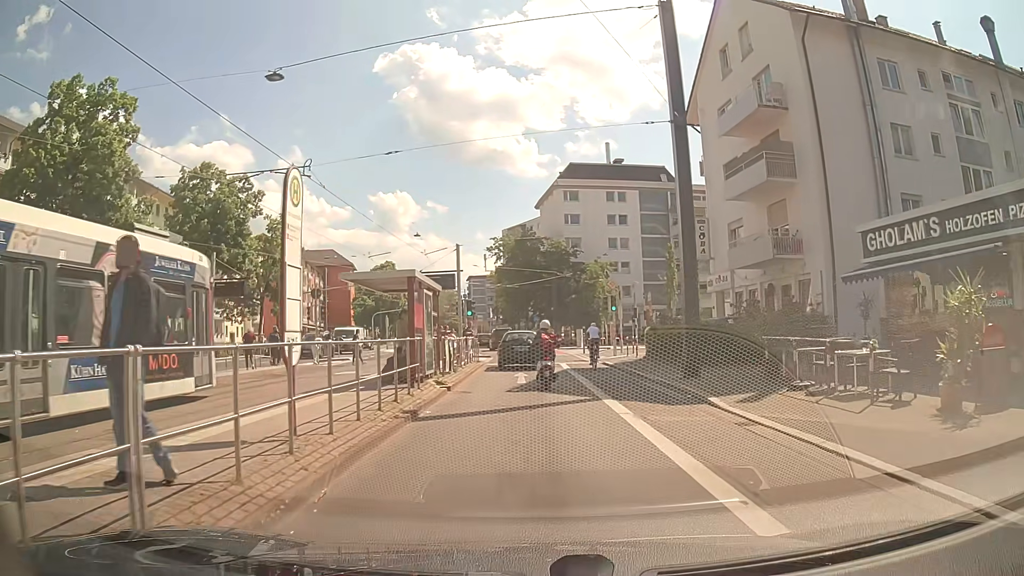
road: primary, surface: asphalt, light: Day
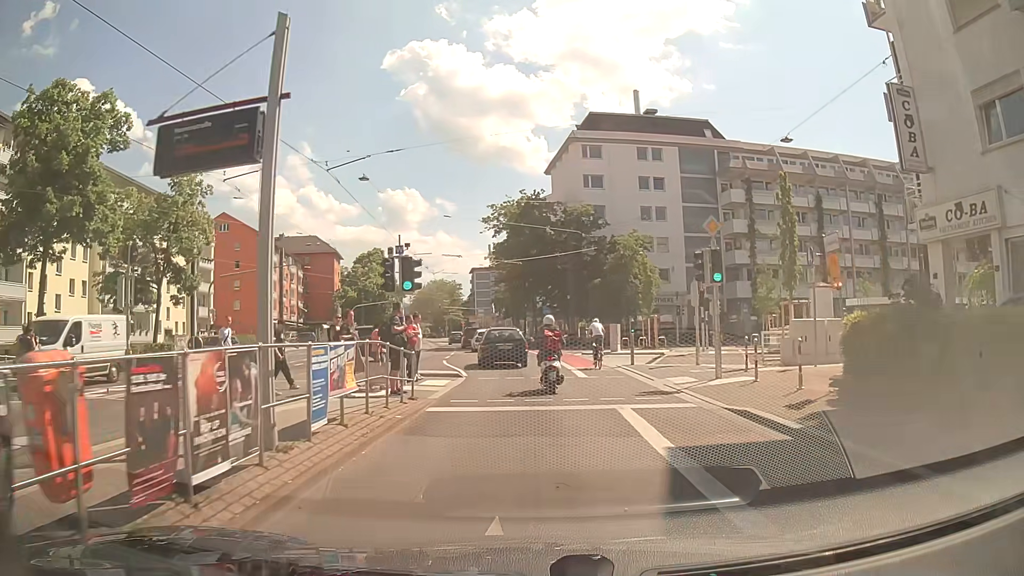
(+0.3, +18.6) m; +1°
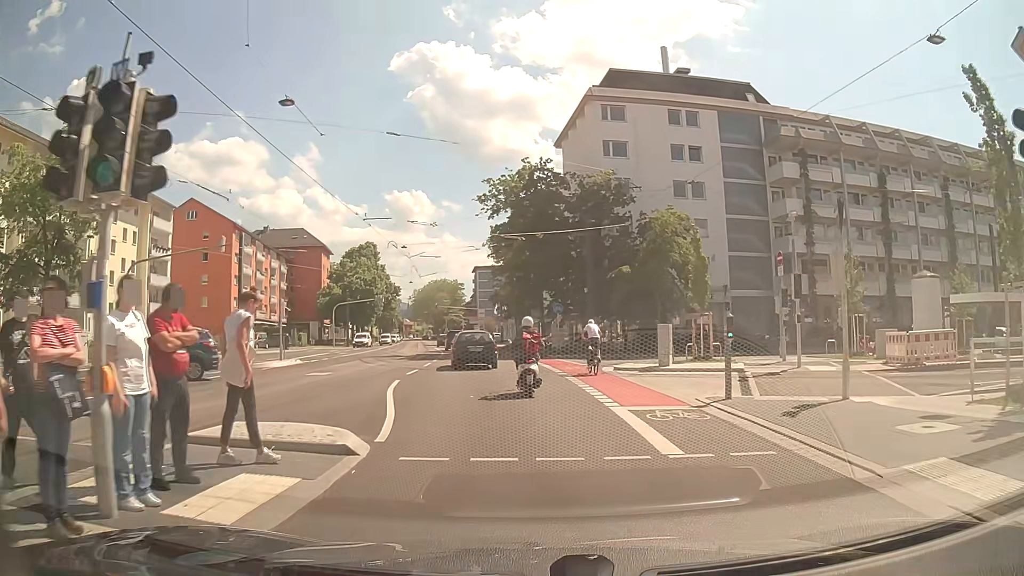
(-0.3, +12.0) m; -1°
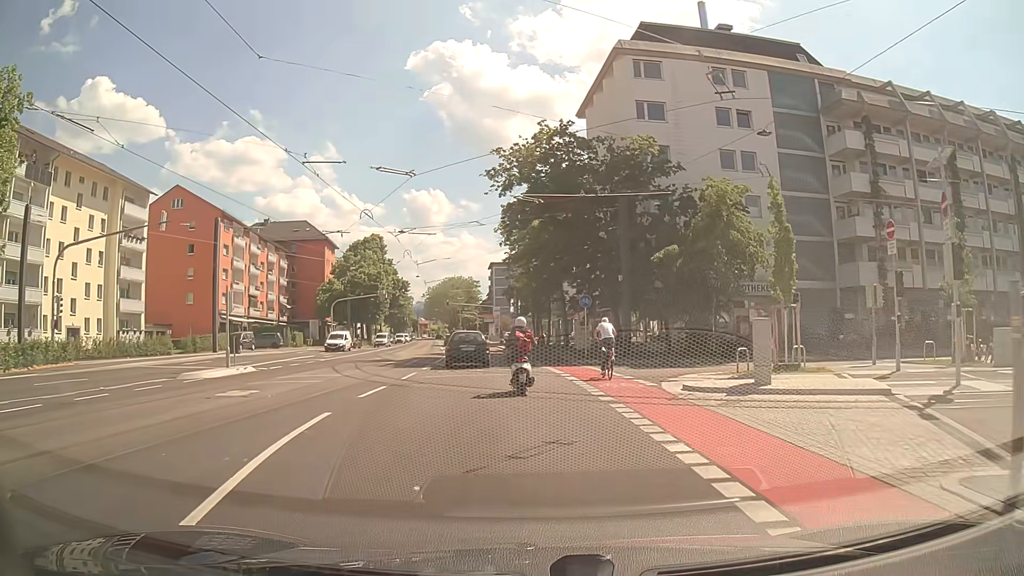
(-0.1, +8.4) m; -2°
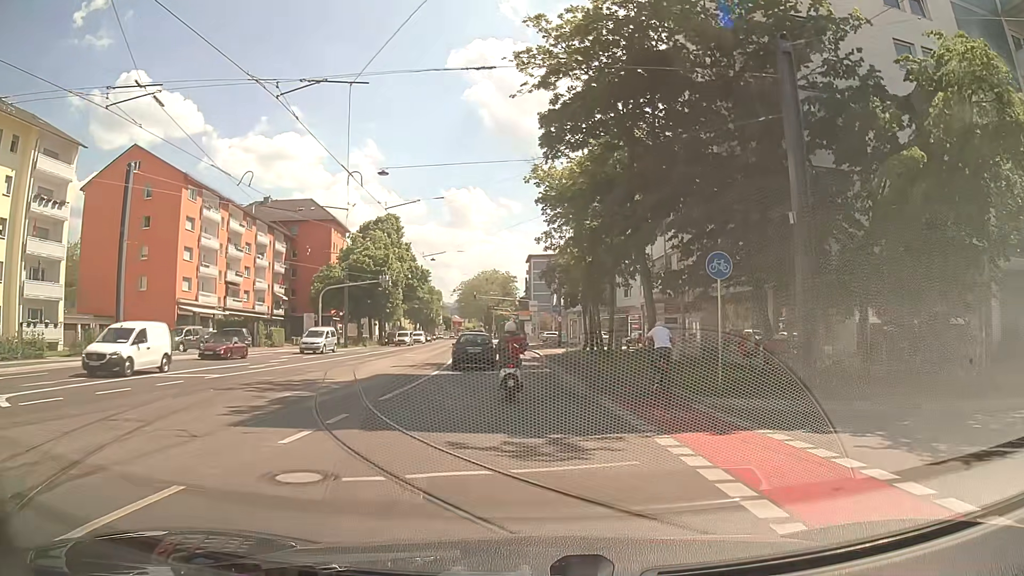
(-0.5, +18.0) m; -3°
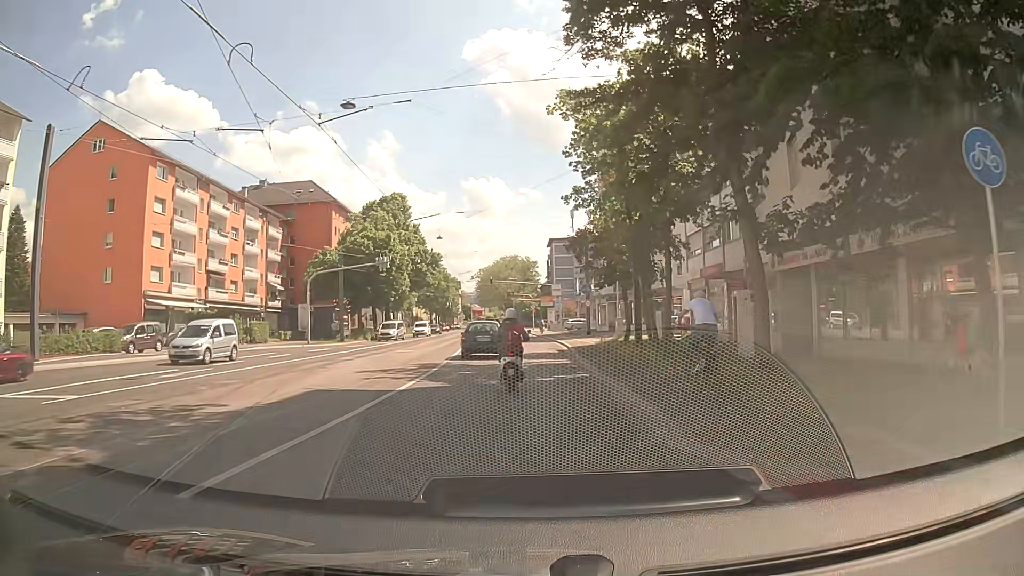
(-0.1, +9.0) m; -2°
(0, +10) (-1, +20) (-2, +30) (-2, +40) (-3, +50) (-4, +60) (-4, +70) (-5, +80) (-6, +90) (-6, +100) m
